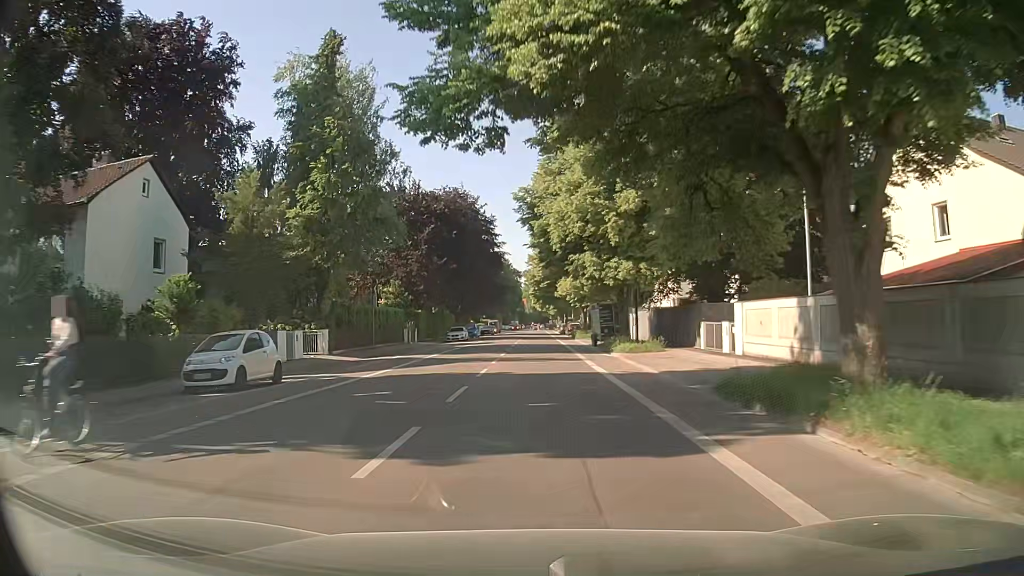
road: secondary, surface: asphalt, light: Day
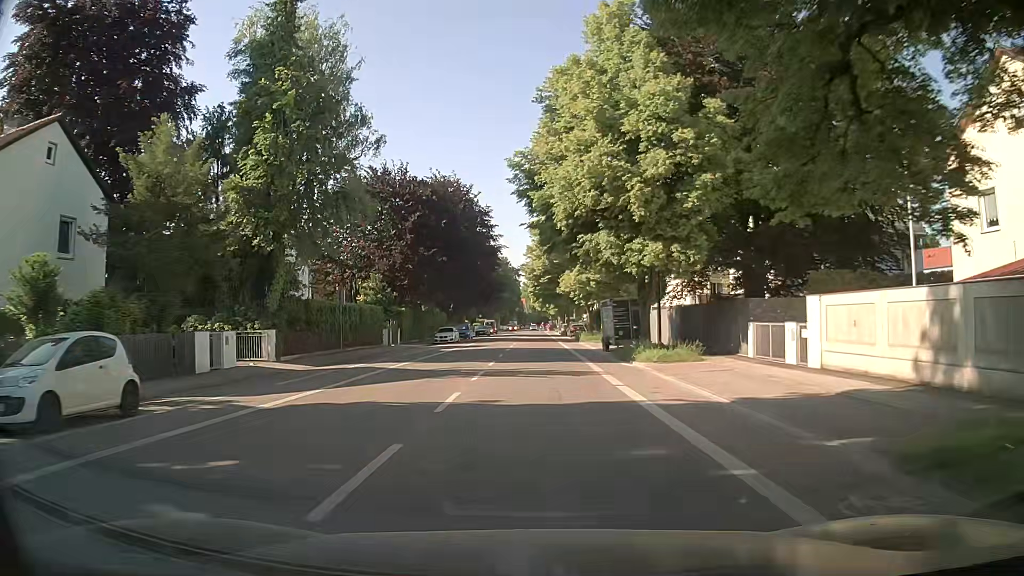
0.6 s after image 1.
(0.0, +7.2) m; 0°
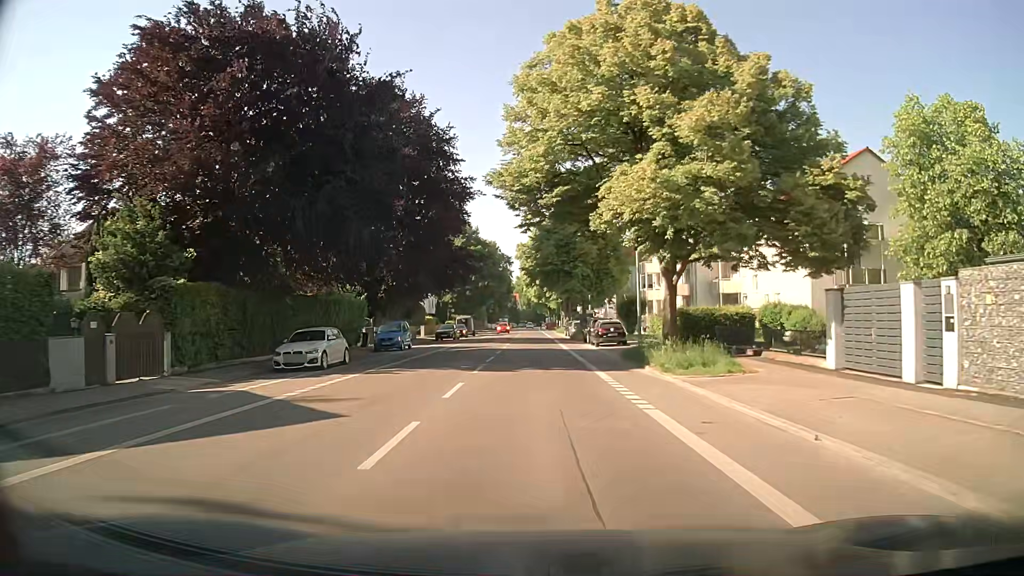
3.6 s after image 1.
(-0.1, +34.4) m; -1°
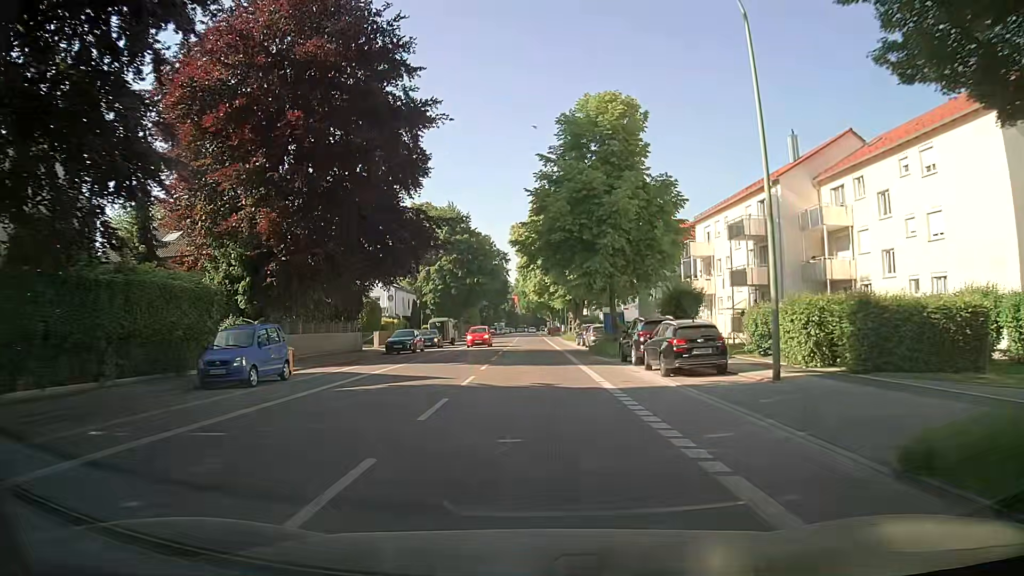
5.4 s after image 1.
(+0.4, +20.1) m; +1°
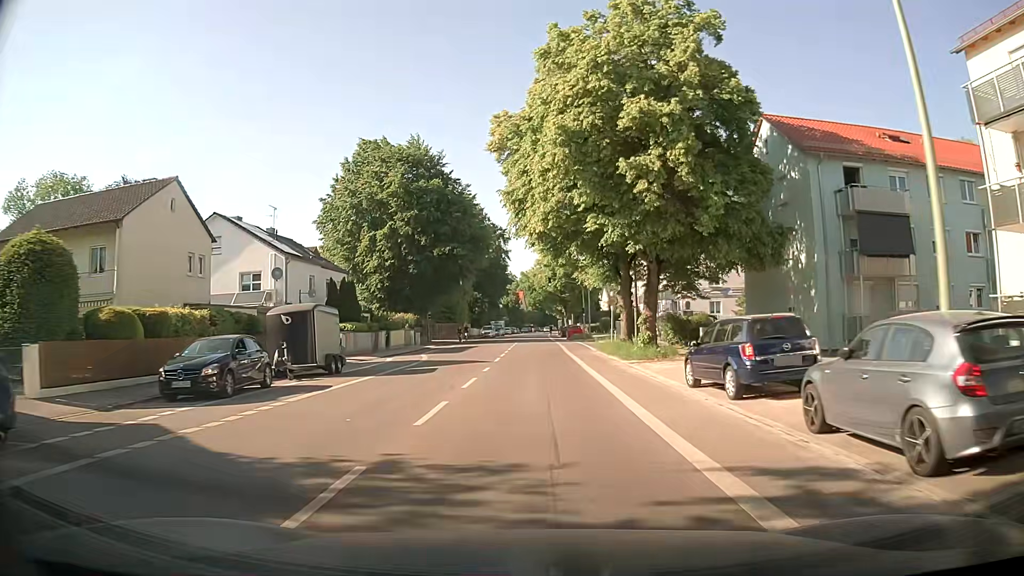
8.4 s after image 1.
(+0.2, +36.3) m; 0°
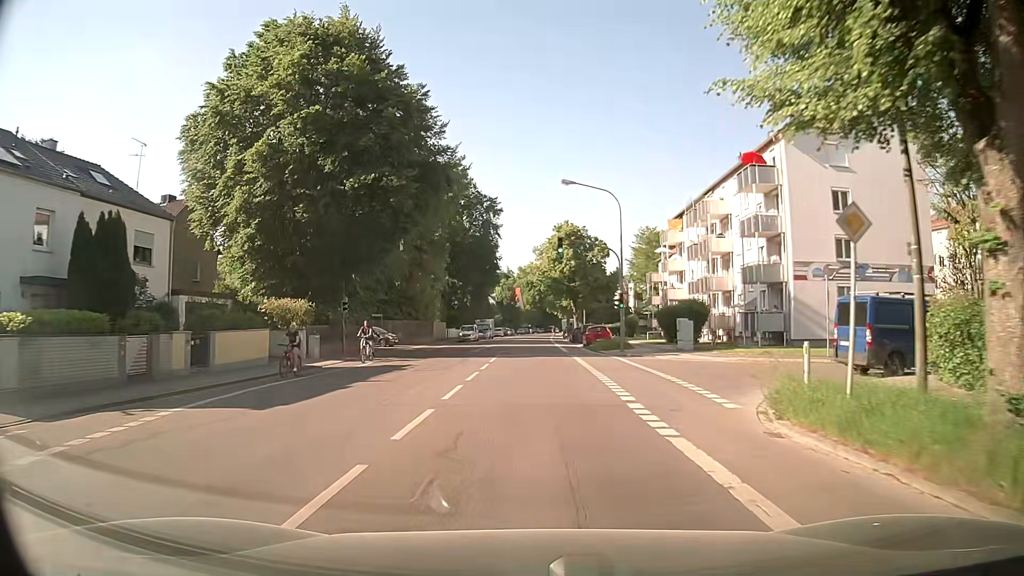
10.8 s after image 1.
(-0.3, +28.4) m; -1°
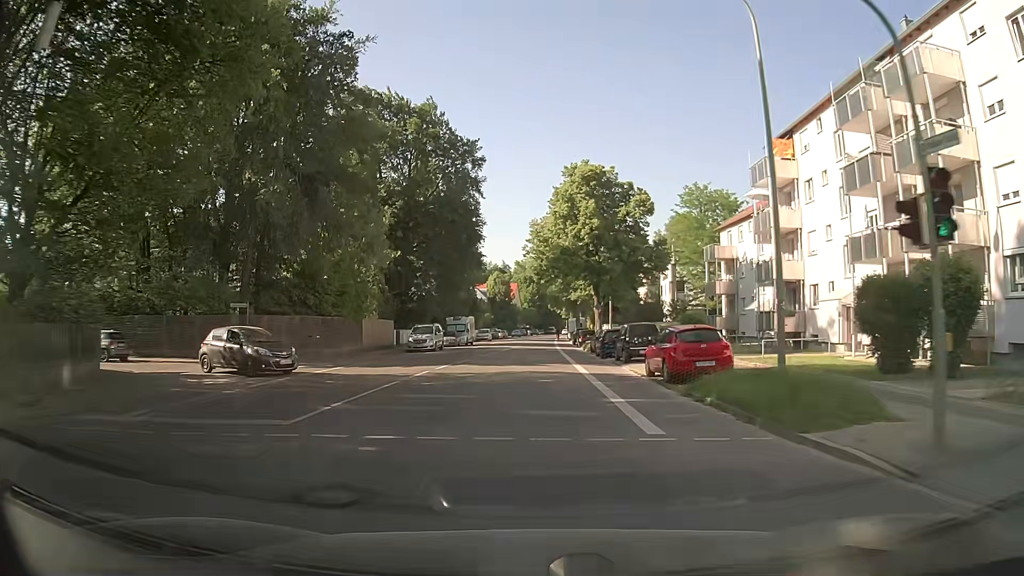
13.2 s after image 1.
(+0.3, +28.8) m; +1°
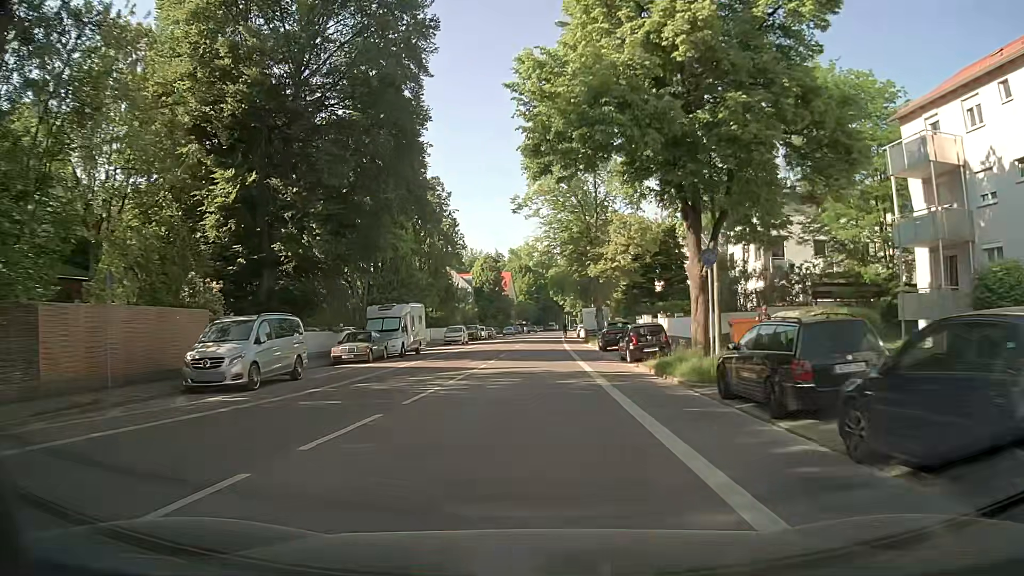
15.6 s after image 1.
(0.0, +29.9) m; 0°
(0, +10) (0, +20) (0, +30) (0, +40) (0, +50) (+1, +60) (+1, +70) (+1, +80) (+2, +90) (+3, +100) m
